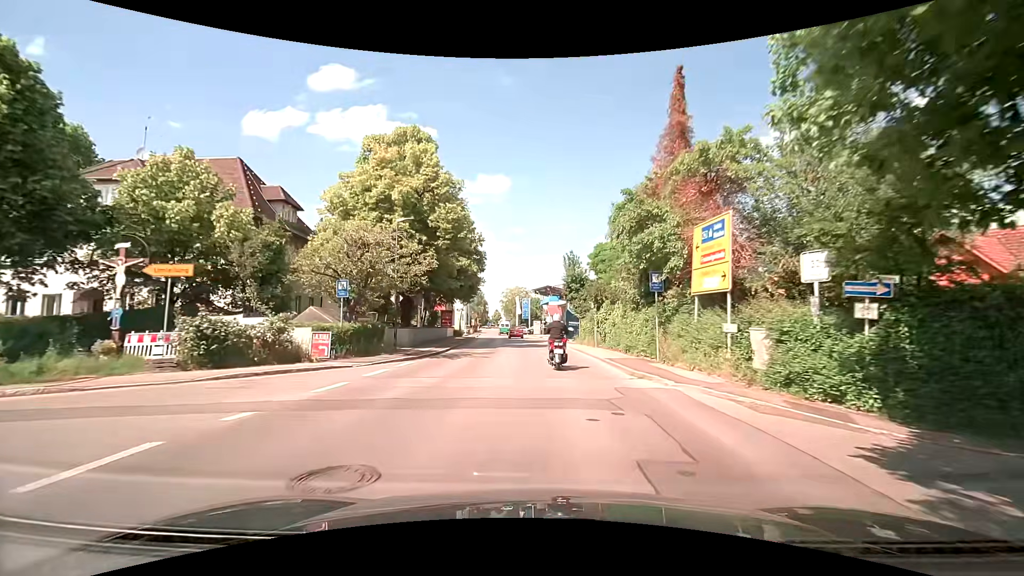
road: secondary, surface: asphalt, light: Day
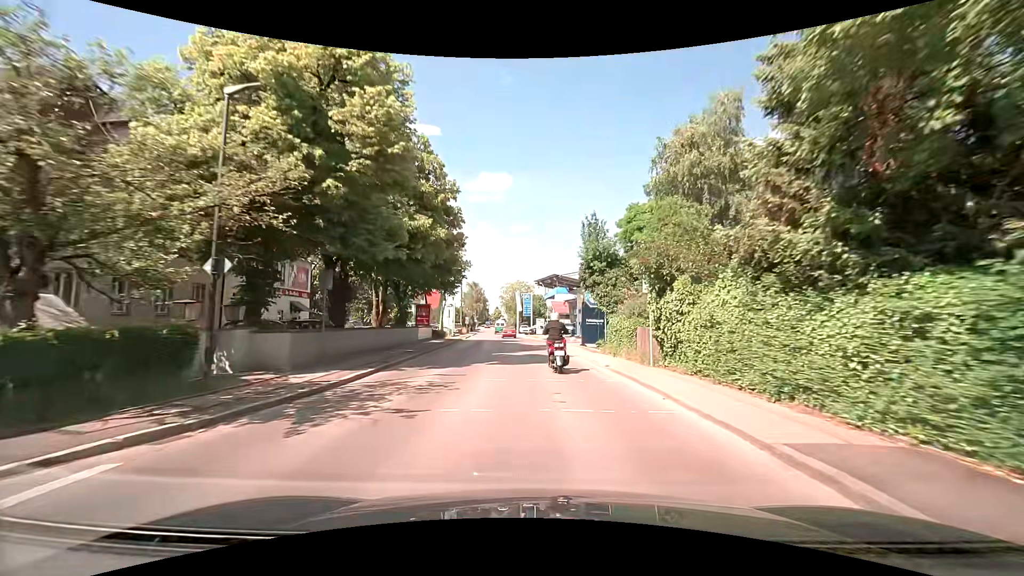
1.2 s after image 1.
(-0.1, +12.8) m; 0°
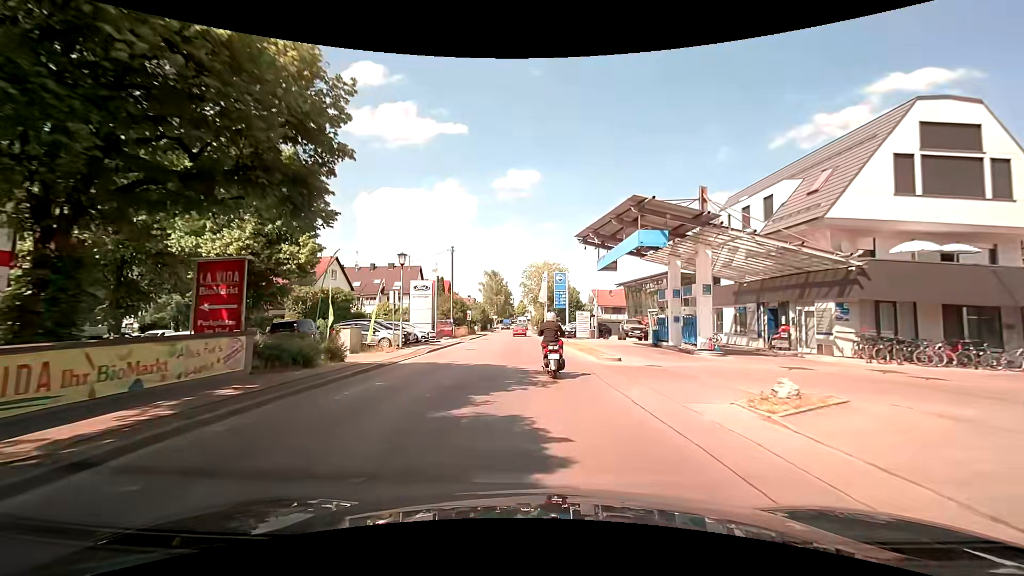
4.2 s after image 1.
(-0.9, +30.3) m; -3°
(0, +10) (0, +20) (-1, +30) (-1, +40) (-2, +50) (-2, +60) (-3, +70) (-3, +80) (-4, +90) (-4, +100) m
